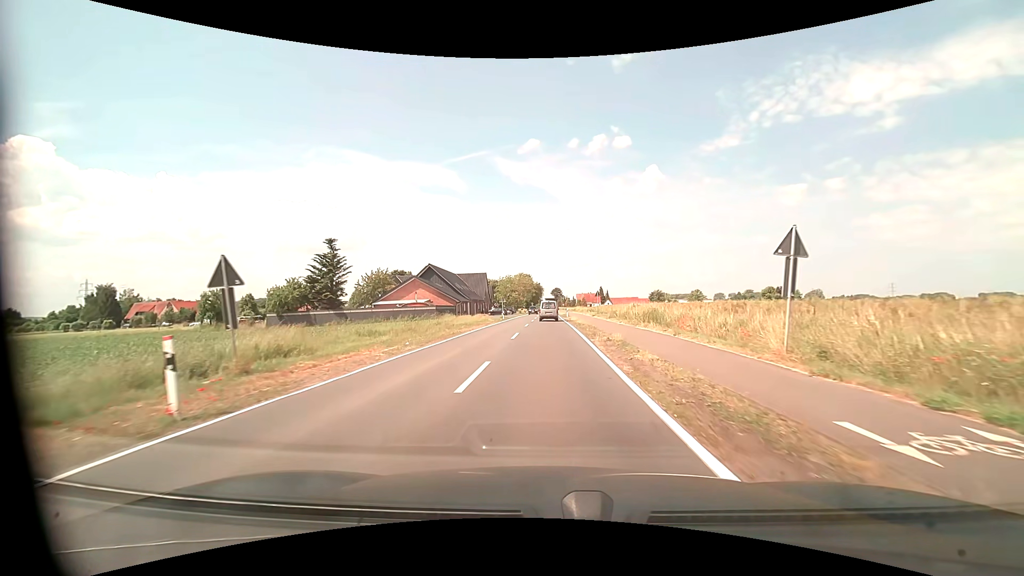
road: tertiary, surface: asphalt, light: Day
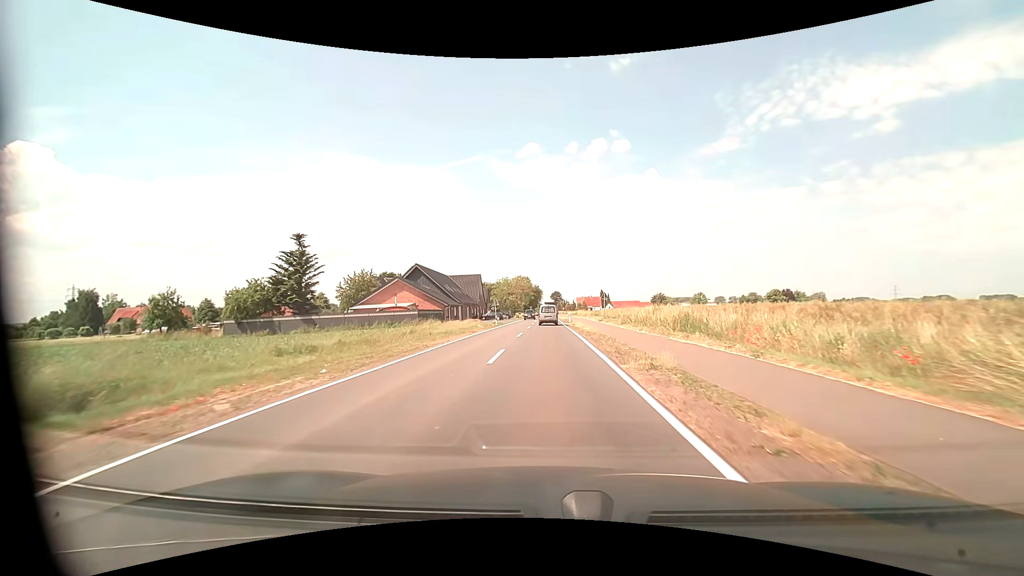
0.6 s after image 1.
(0.0, +7.9) m; 0°
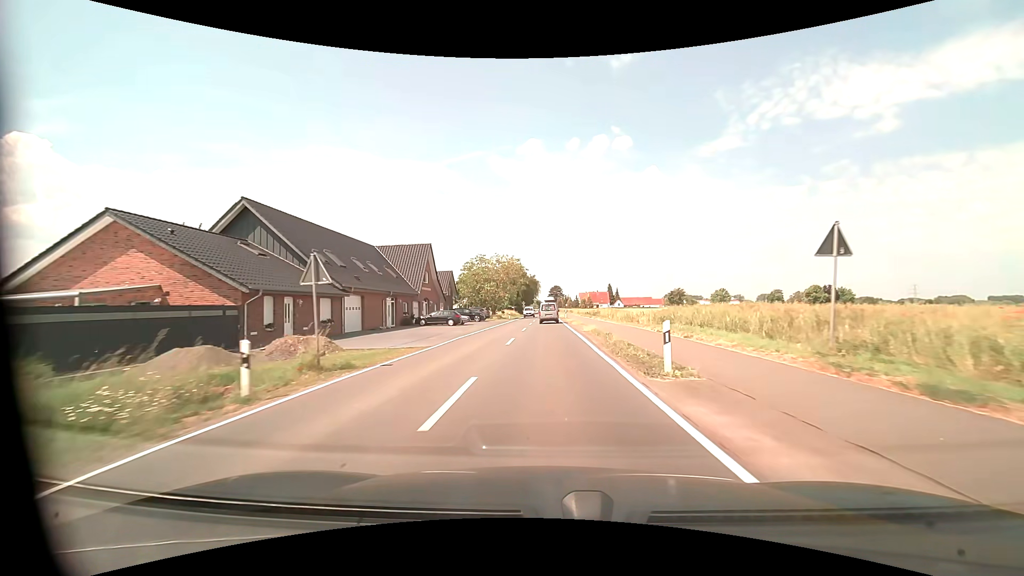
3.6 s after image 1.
(-0.1, +43.0) m; 0°
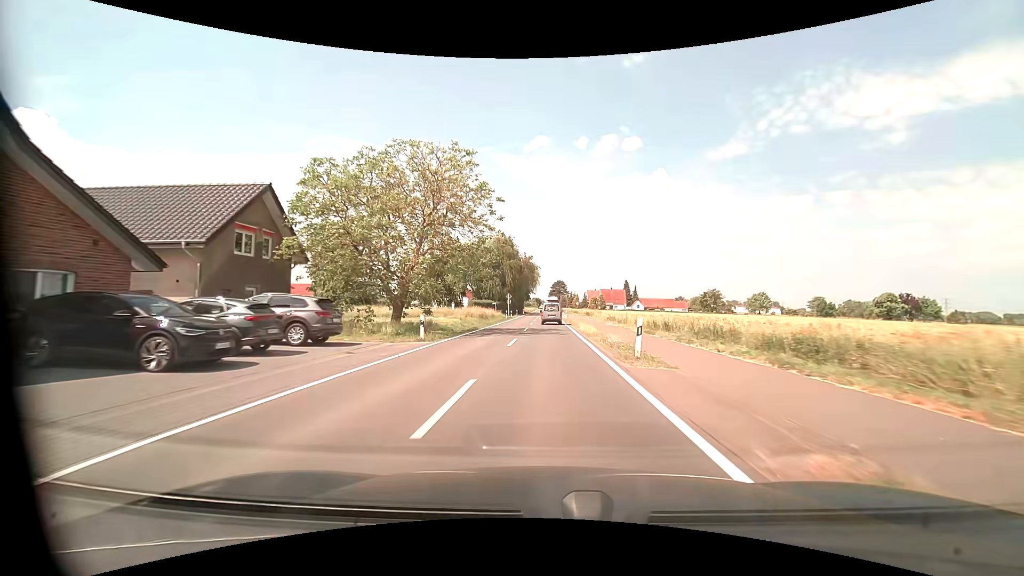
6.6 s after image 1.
(-0.1, +48.8) m; 0°
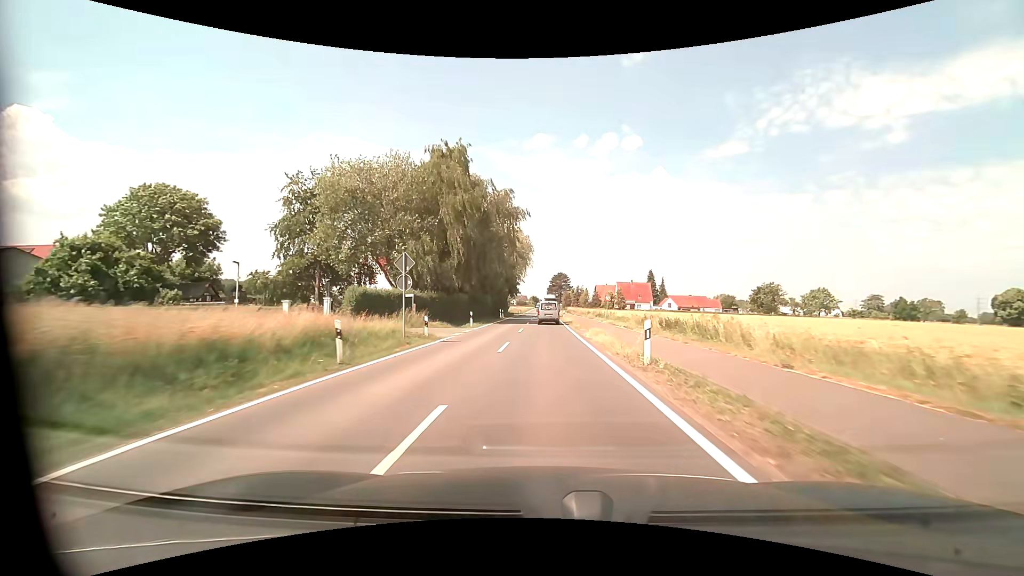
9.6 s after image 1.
(+0.2, +50.7) m; 0°
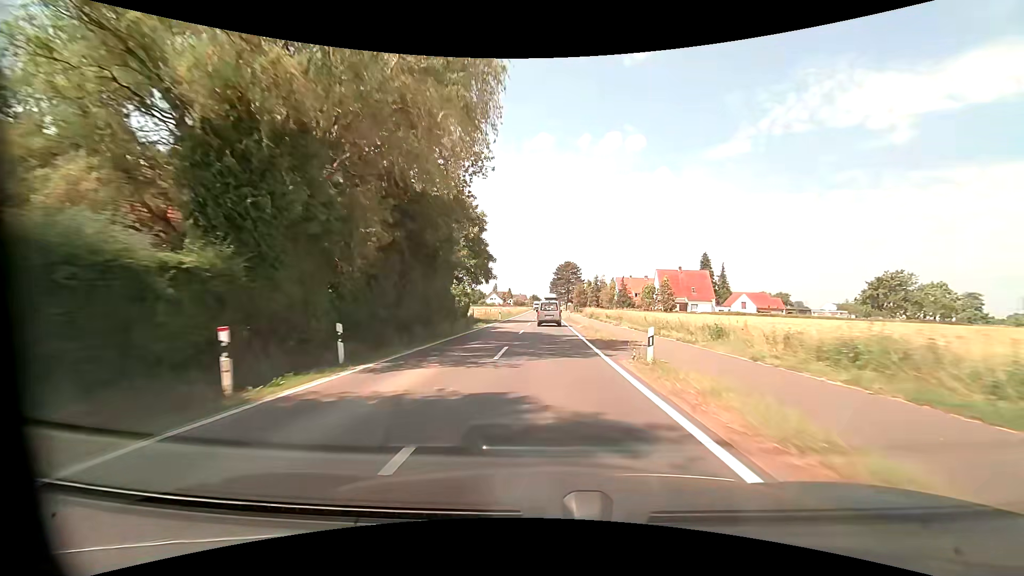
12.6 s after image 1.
(-0.1, +50.0) m; 0°
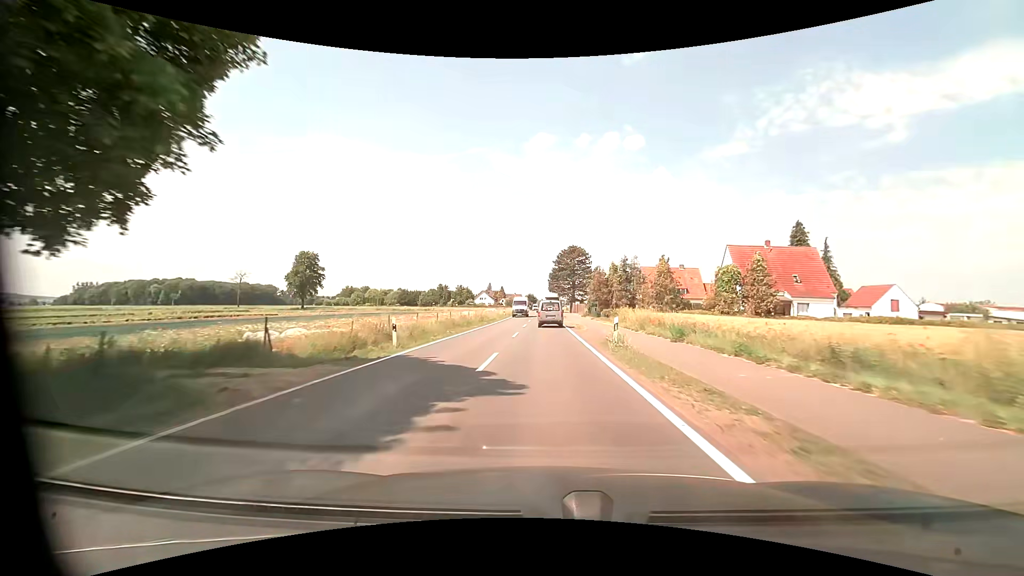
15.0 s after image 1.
(+0.1, +38.5) m; 0°
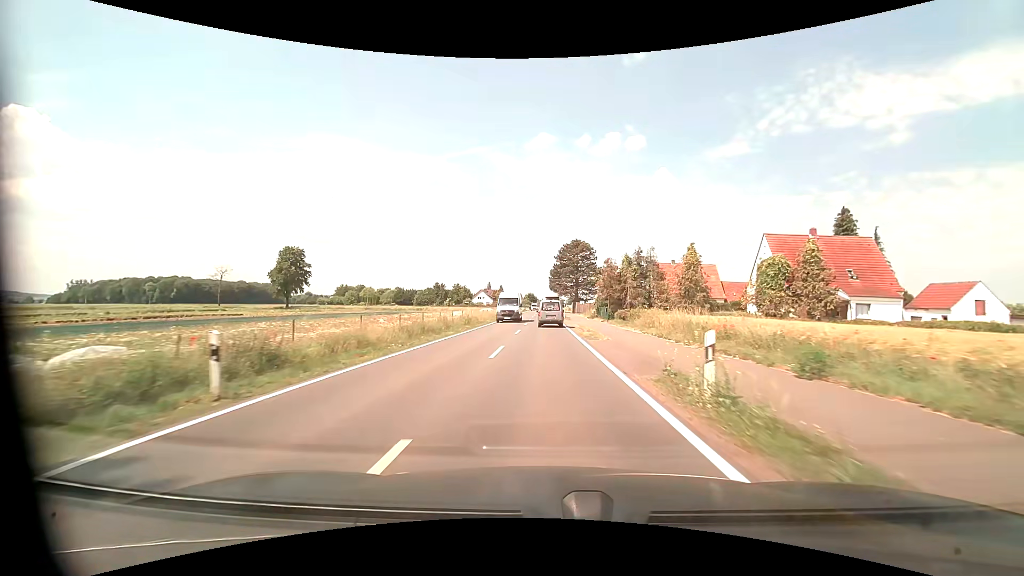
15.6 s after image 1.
(0.0, +9.5) m; 0°
(0, +10) (0, +20) (0, +30) (0, +40) (0, +50) (0, +60) (0, +70) (0, +80) (0, +90) (-1, +100) m
